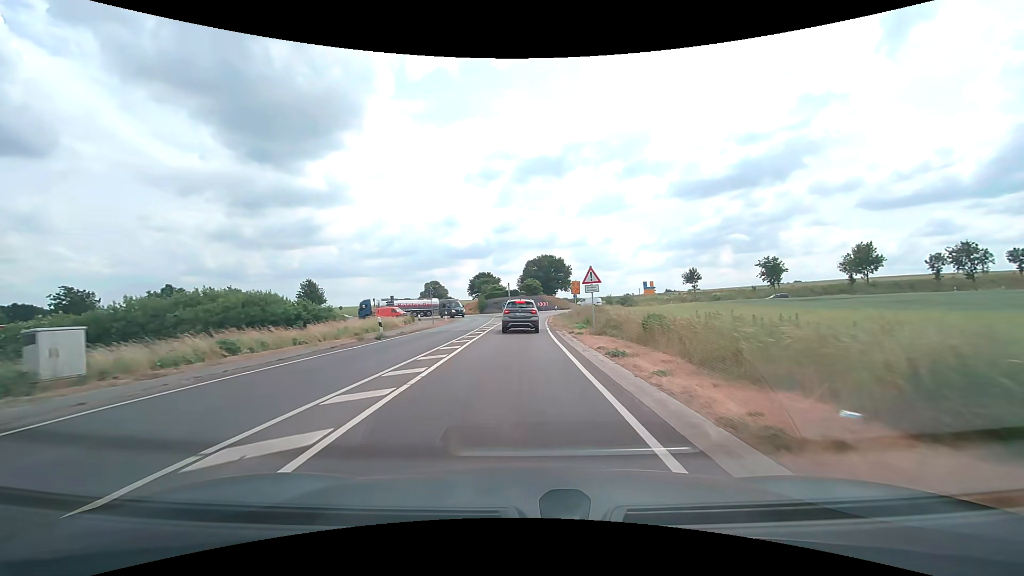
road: secondary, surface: asphalt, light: Day
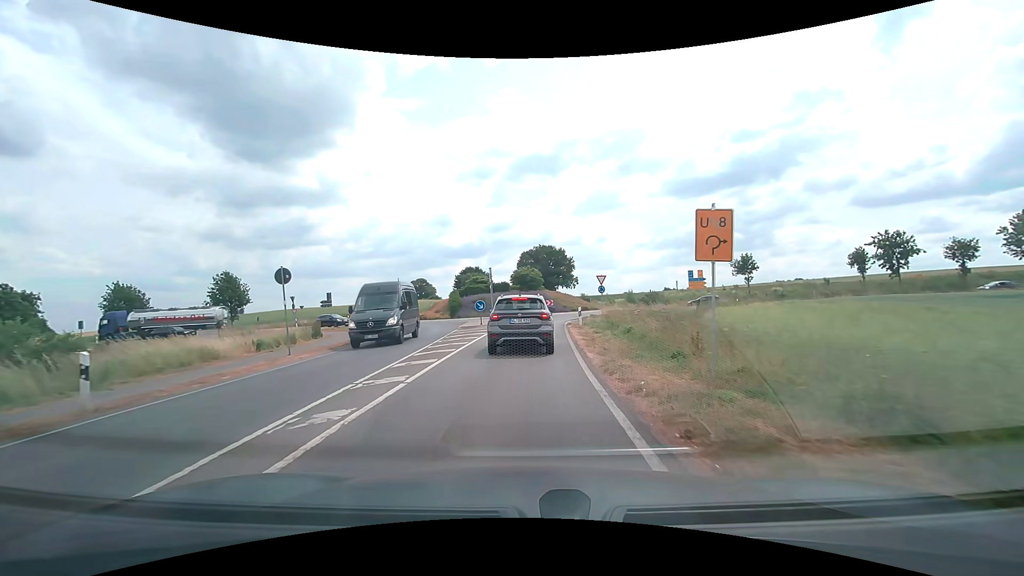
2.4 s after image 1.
(+0.2, +25.5) m; +1°
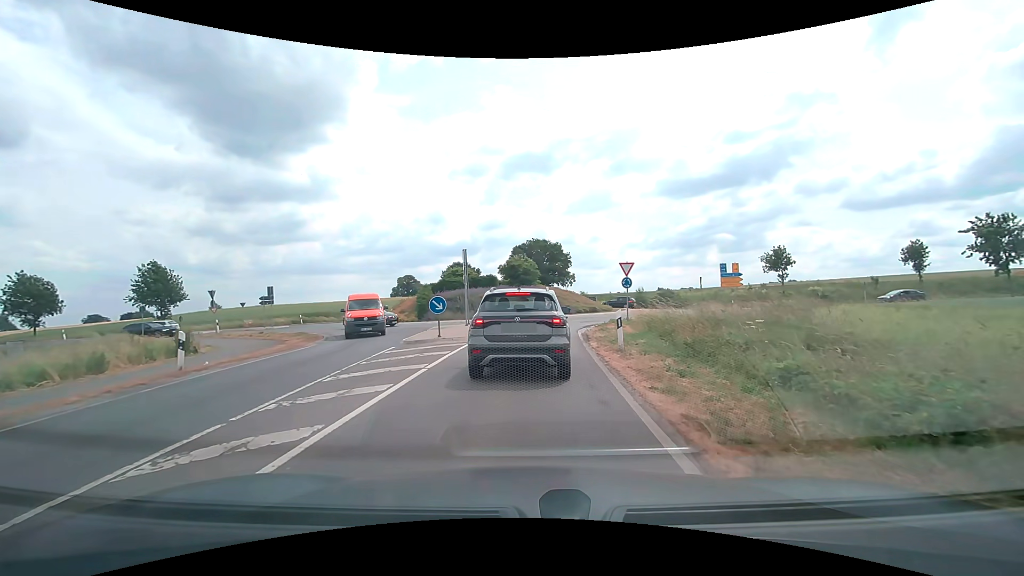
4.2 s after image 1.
(0.0, +11.8) m; +1°
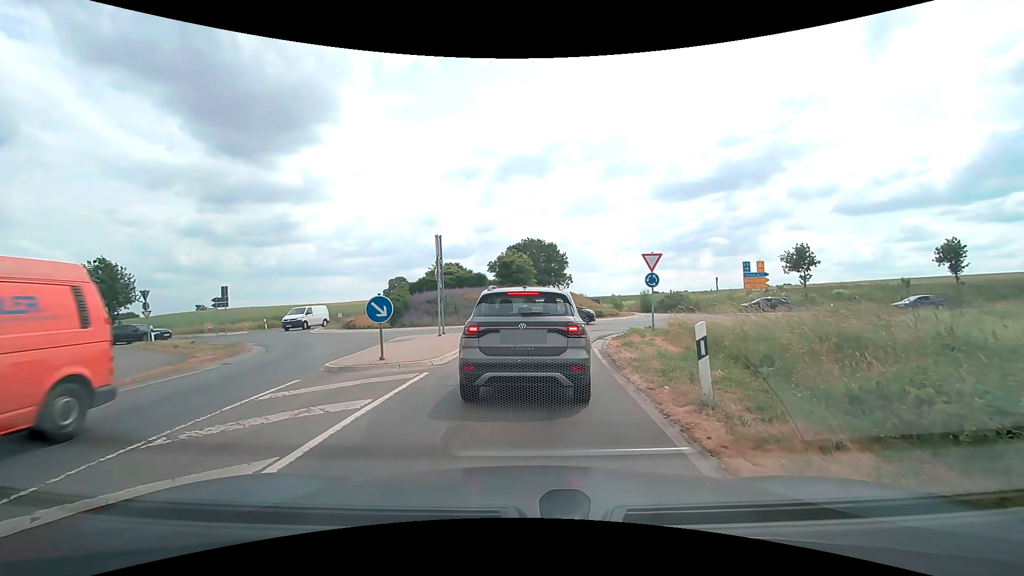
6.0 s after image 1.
(0.0, +6.1) m; +1°
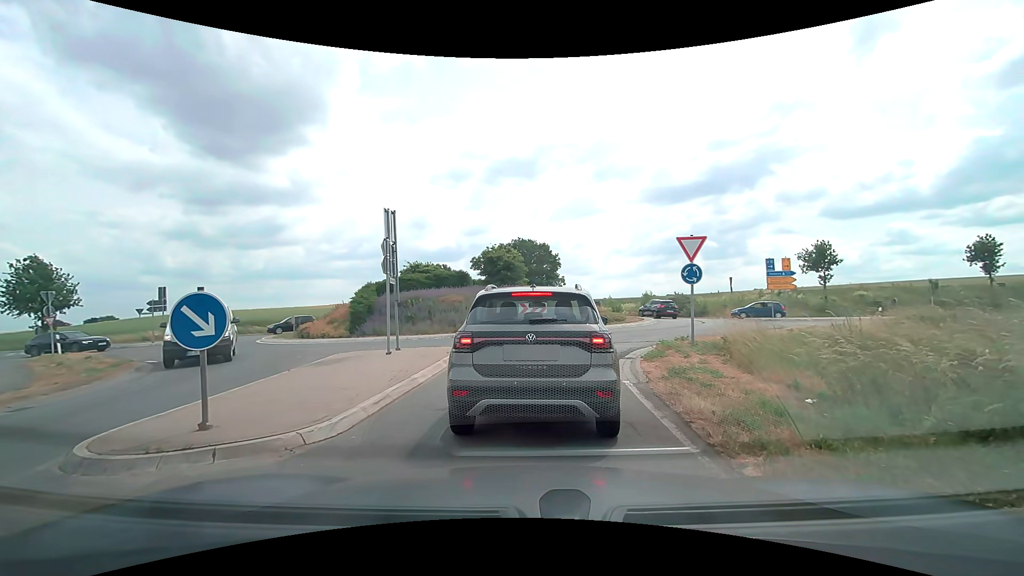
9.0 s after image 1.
(0.0, +5.8) m; +1°
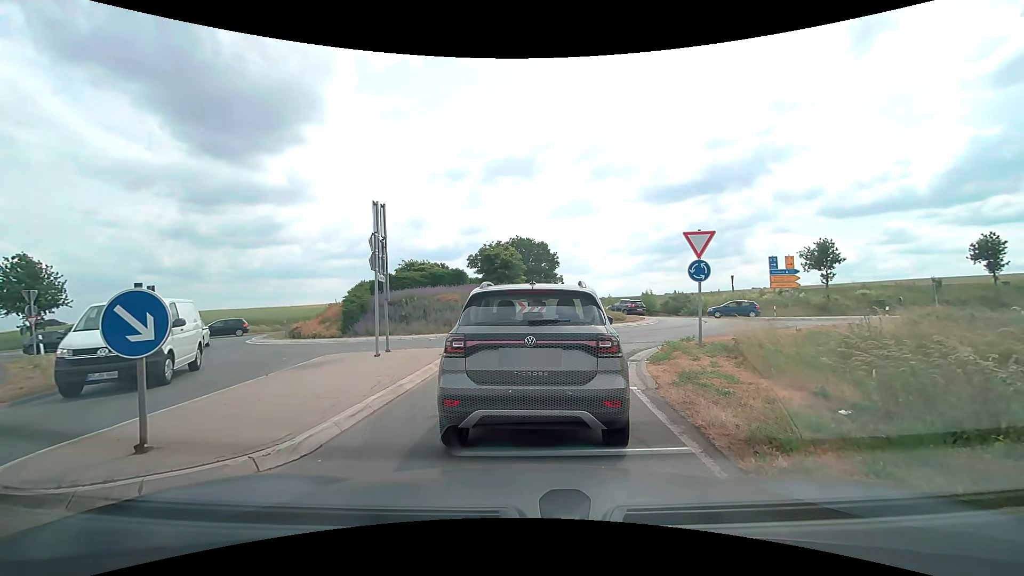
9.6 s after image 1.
(0.0, +0.8) m; 0°
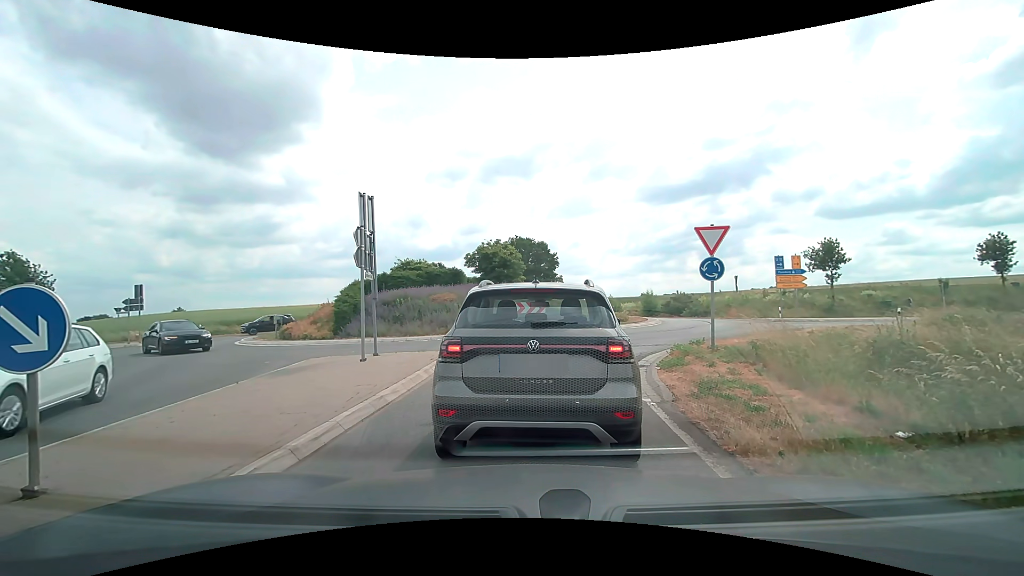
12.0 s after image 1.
(0.0, +1.0) m; 0°
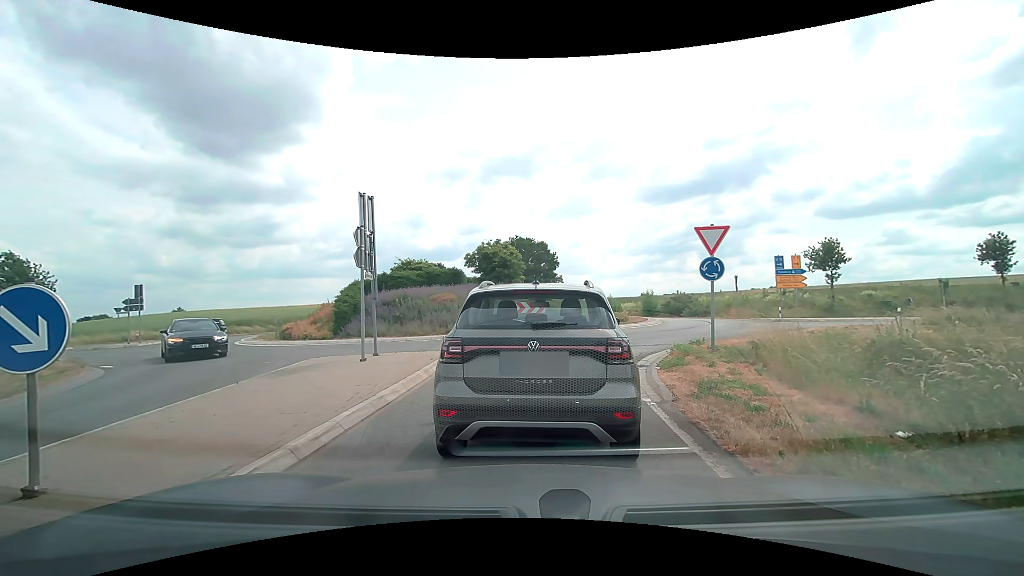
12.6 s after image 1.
(0.0, 0.0) m; 0°
(0, +10) (+4, +19) (+10, +27) (+13, +36) (+10, +46) (+3, +53) (-7, +54) (-16, +49) (-24, +43) (-33, +39) m
